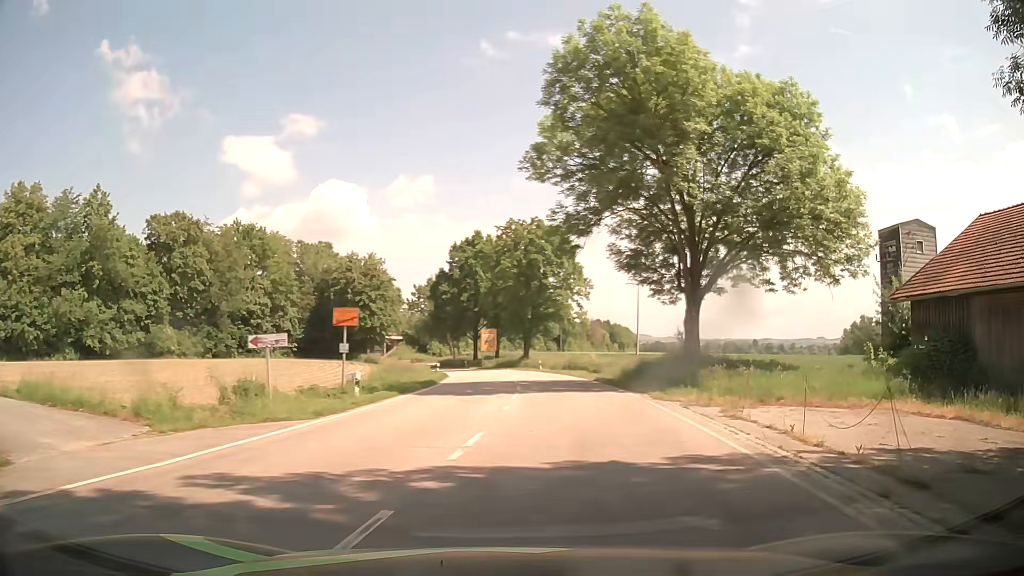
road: tertiary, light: Day
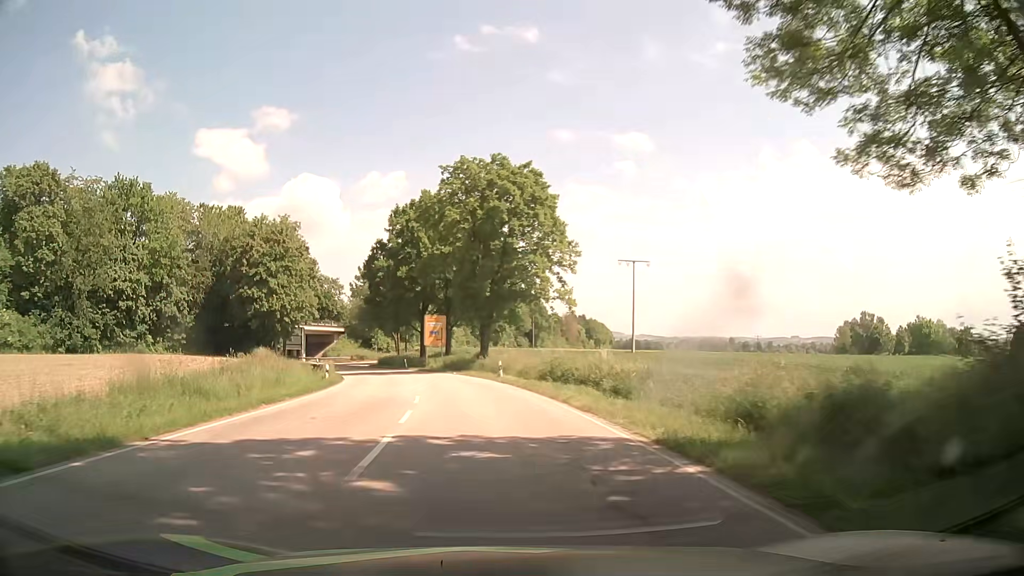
(+2.0, +25.9) m; +3°
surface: asphalt
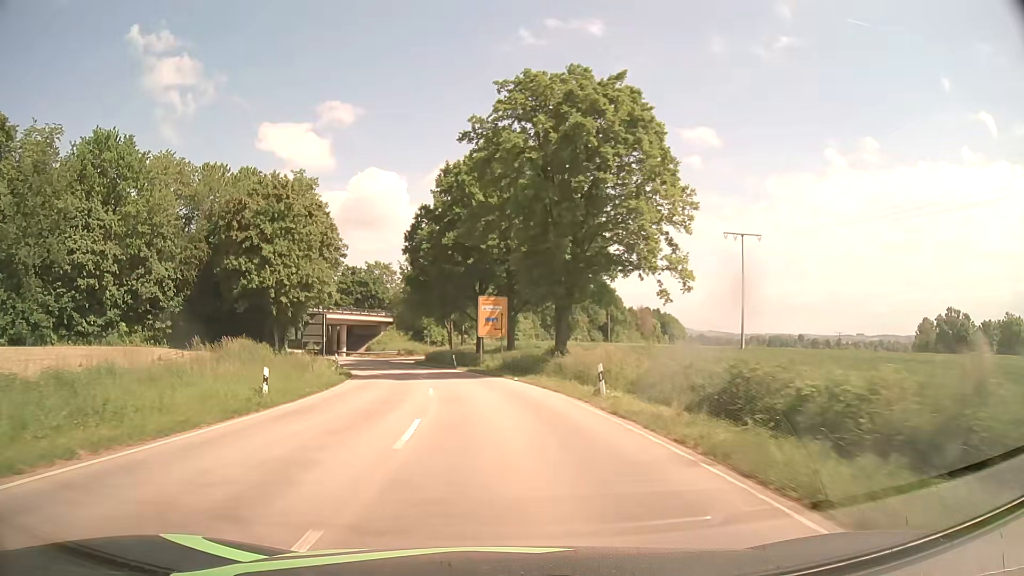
(-0.9, +17.8) m; -6°
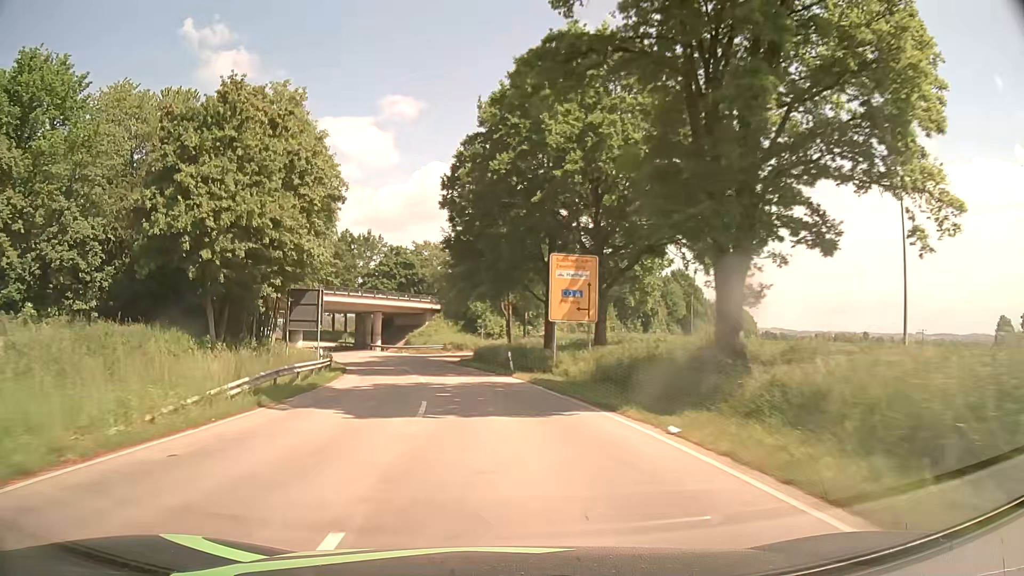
(-0.9, +20.3) m; -5°
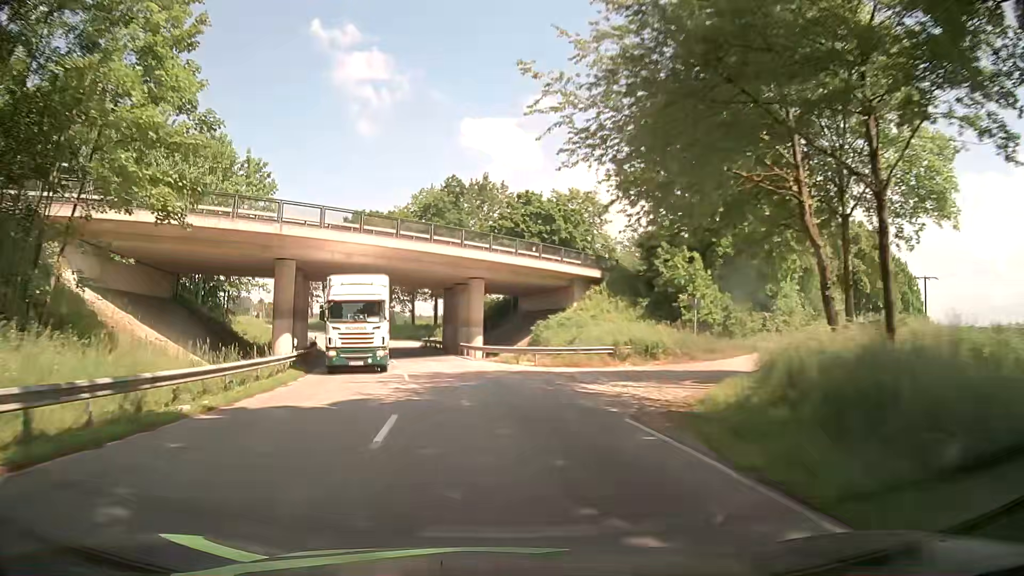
(-4.8, +42.0) m; -12°
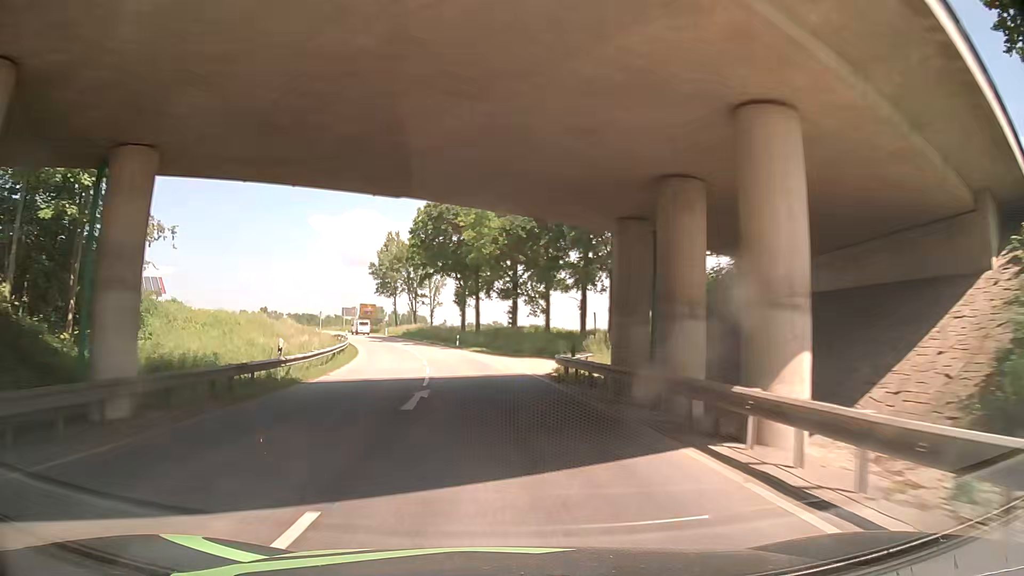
(-3.9, +32.7) m; -13°
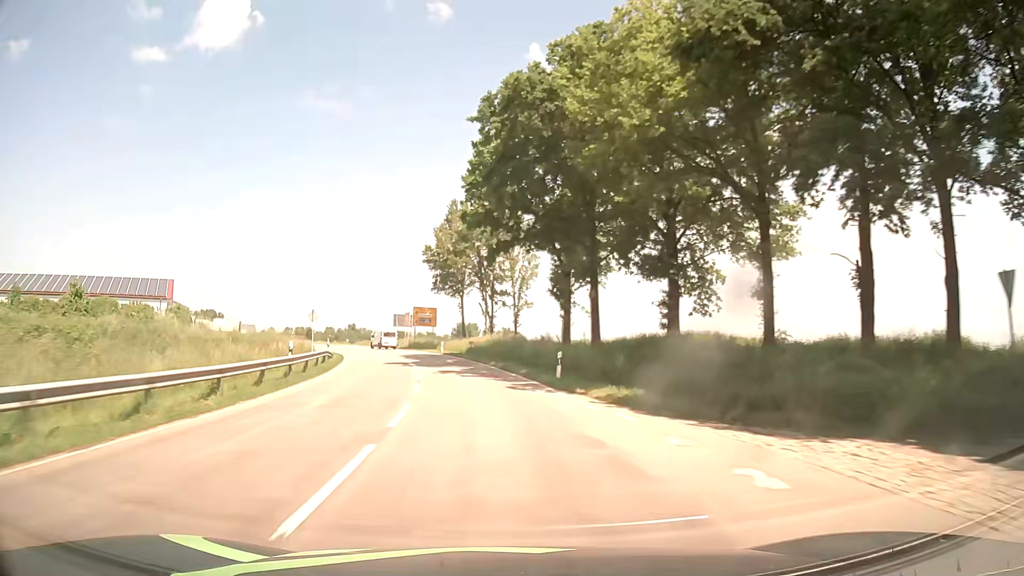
(-2.3, +34.0) m; -8°
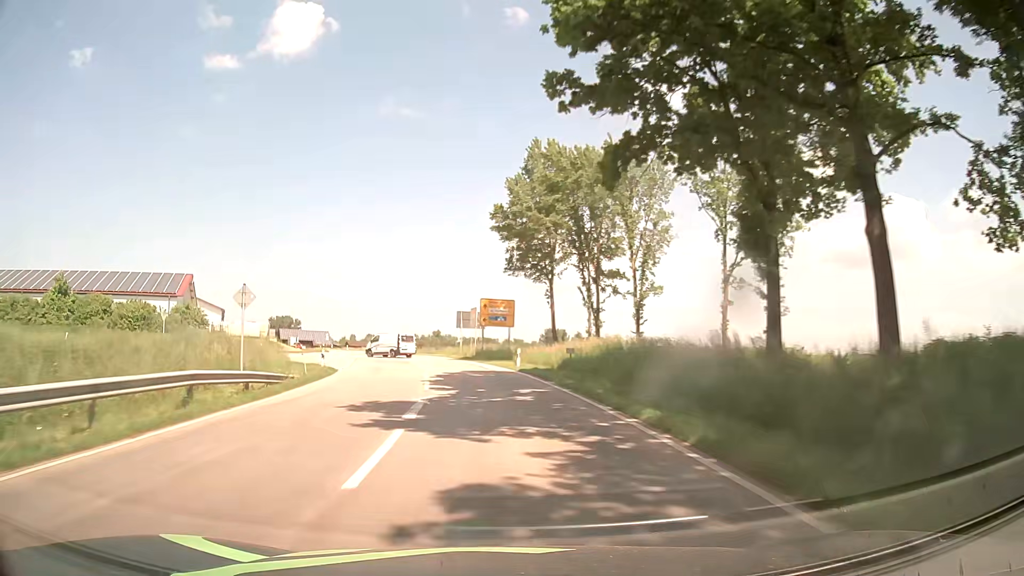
(-1.5, +23.3) m; -7°
(0, +10) (-1, +20) (-2, +30) (-3, +40) (-5, +50) (-8, +59) (-10, +69) (-14, +78) (-17, +88) (-21, +97) m
